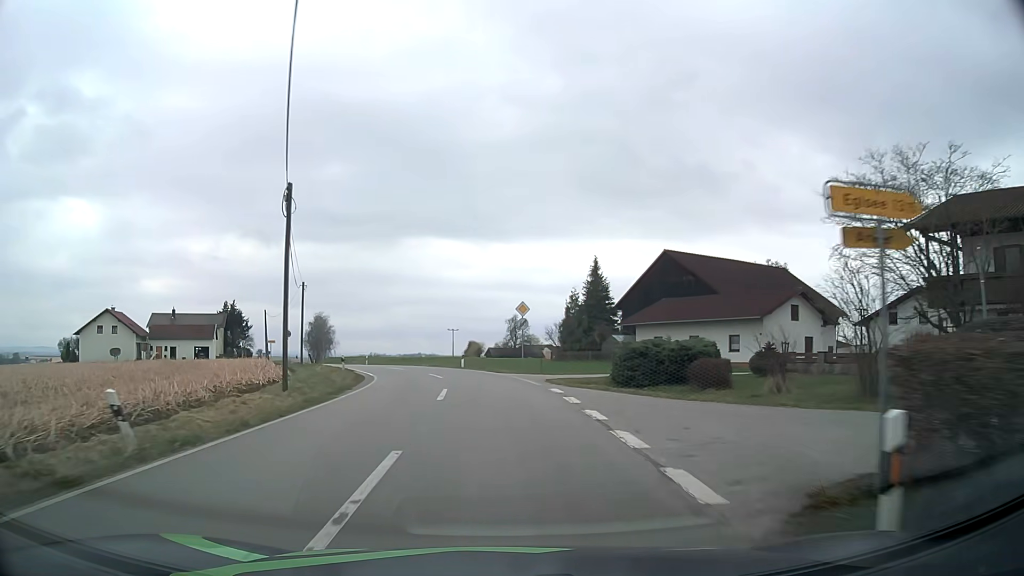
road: tertiary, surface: asphalt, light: Day
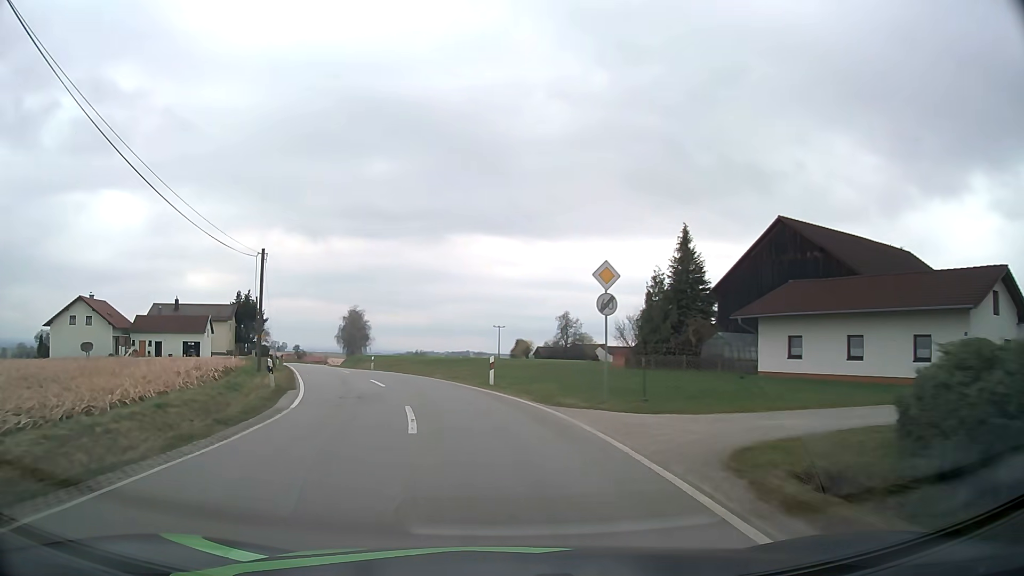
(-0.3, +17.7) m; -3°
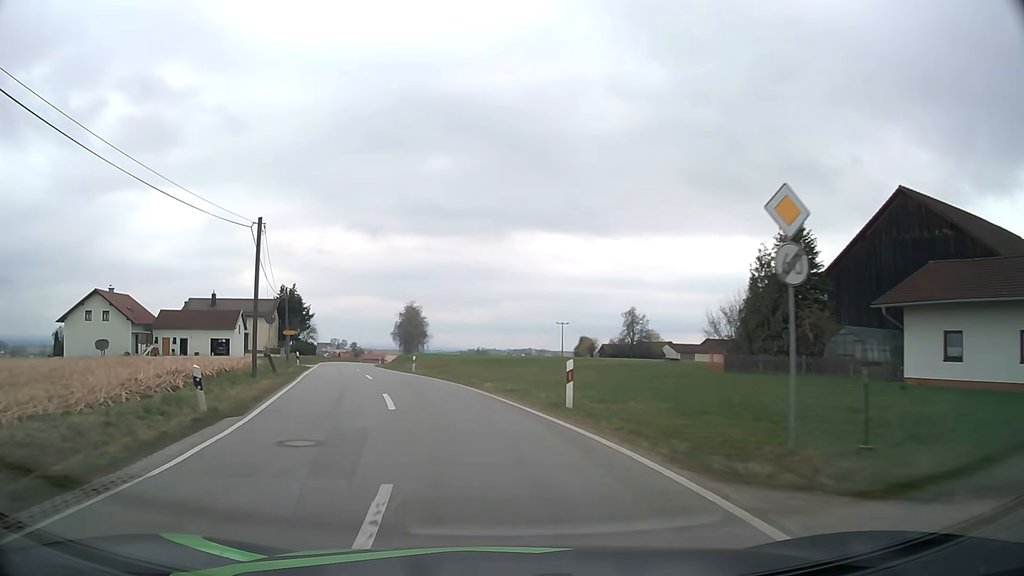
(-0.4, +8.8) m; -5°
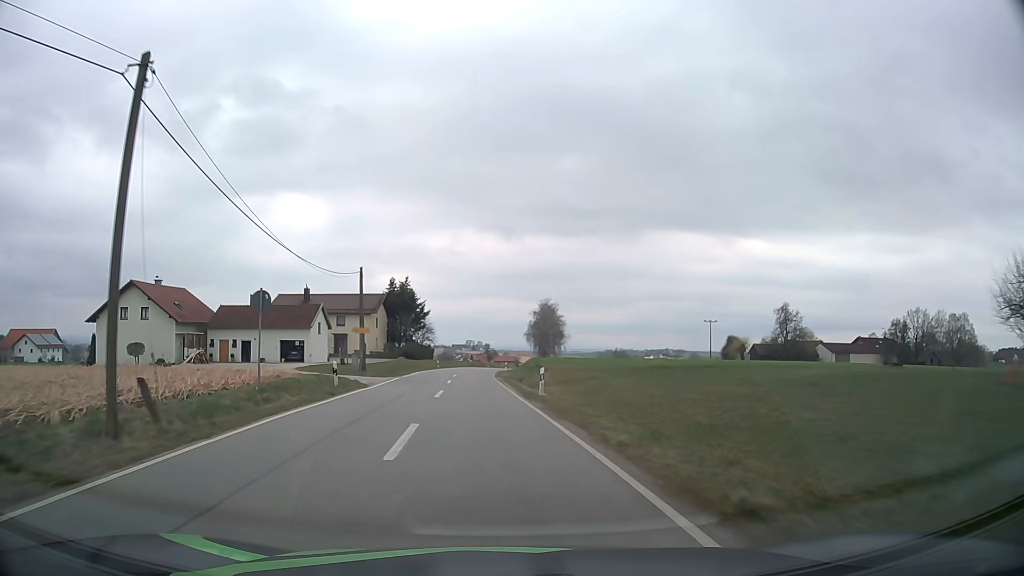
(-1.9, +17.9) m; -12°
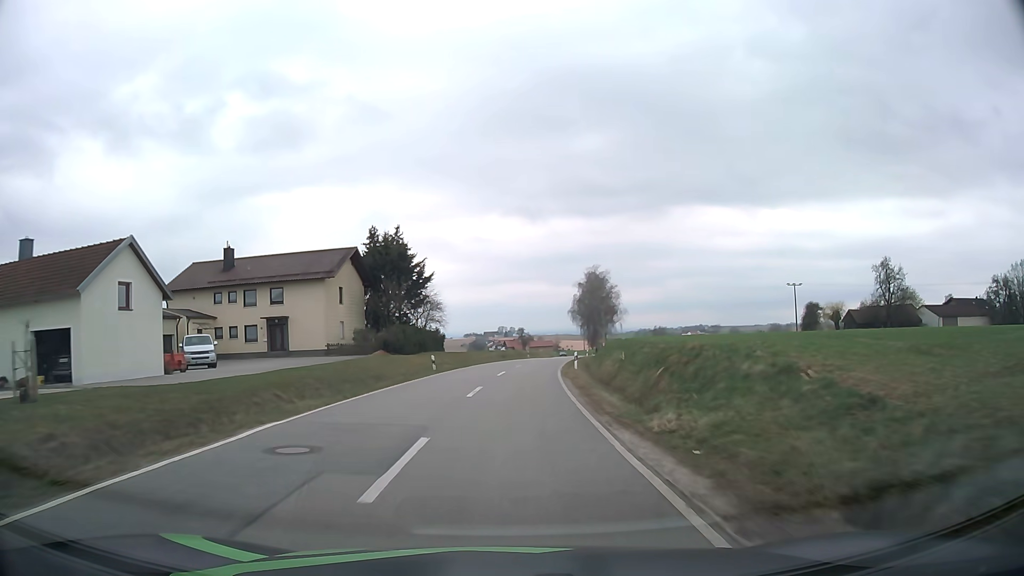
(-2.1, +38.4) m; -3°
(0, +10) (0, +20) (+1, +30) (+1, +40) (+3, +50) (+4, +60) (+5, +70) (+7, +80) (+8, +90) (+9, +99) m
